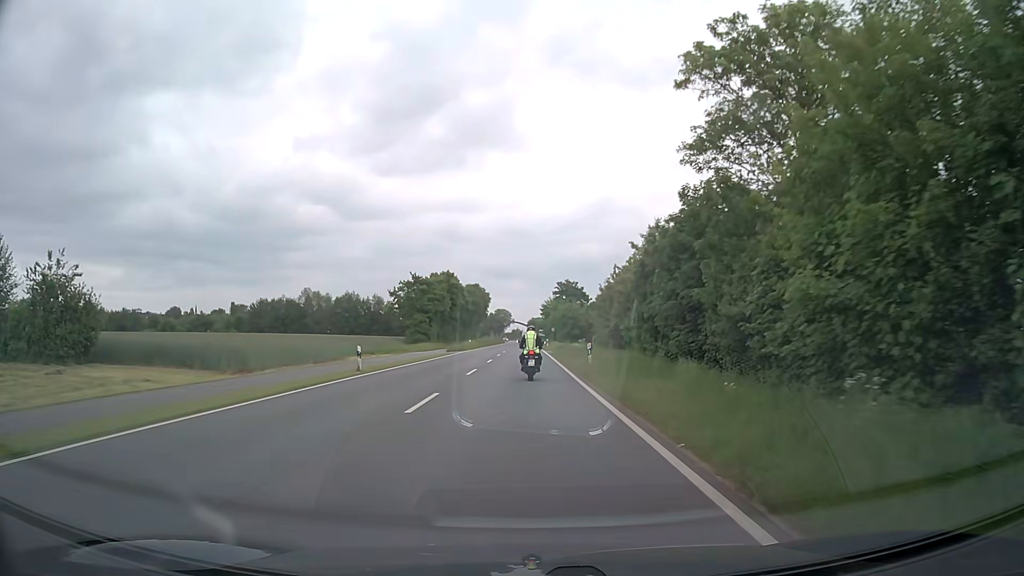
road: secondary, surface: asphalt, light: Day
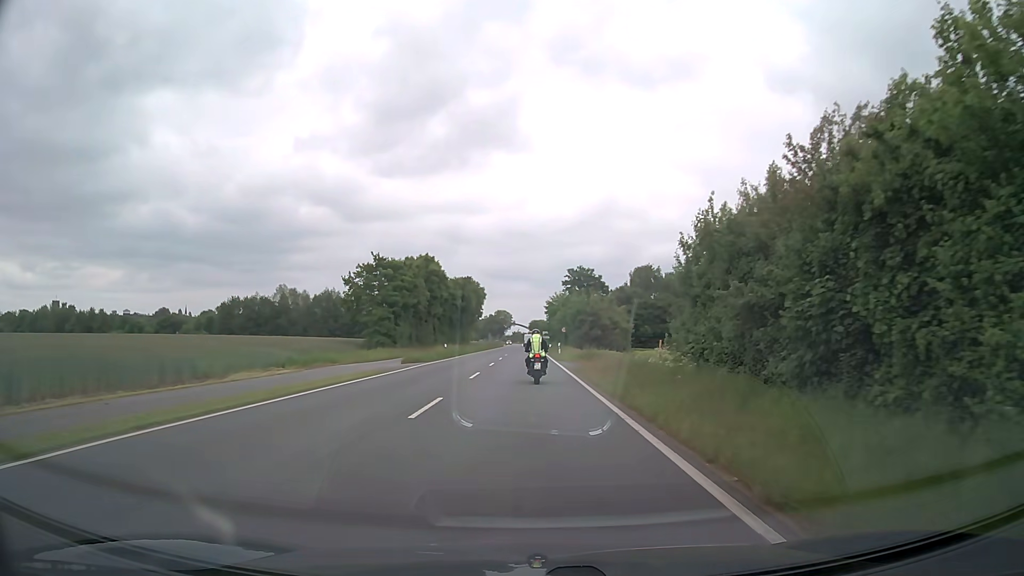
(-0.2, +24.1) m; -1°
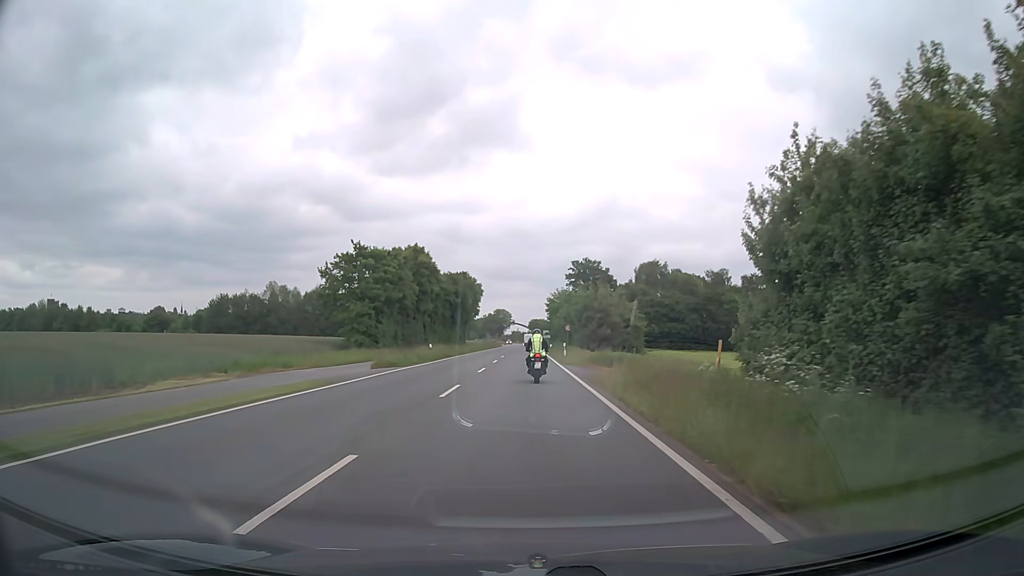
(0.0, +7.9) m; 0°
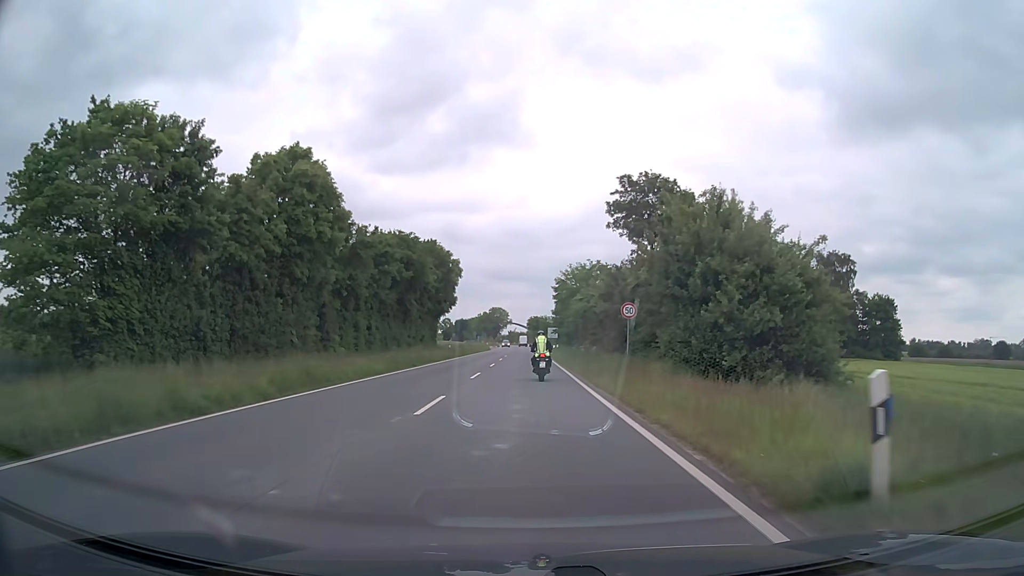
(0.0, +39.5) m; 0°
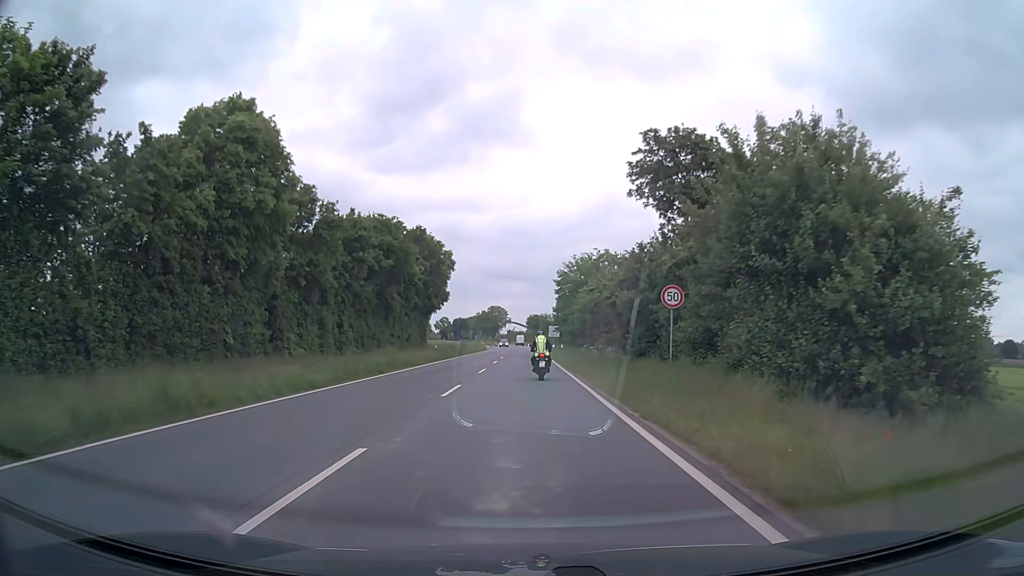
(0.0, +8.0) m; 0°
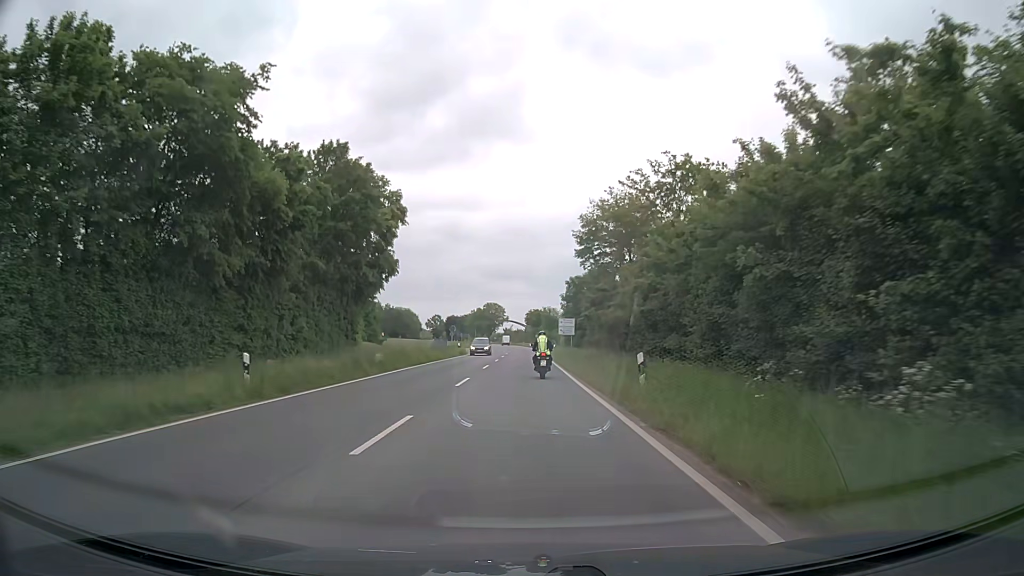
(0.0, +32.4) m; 0°
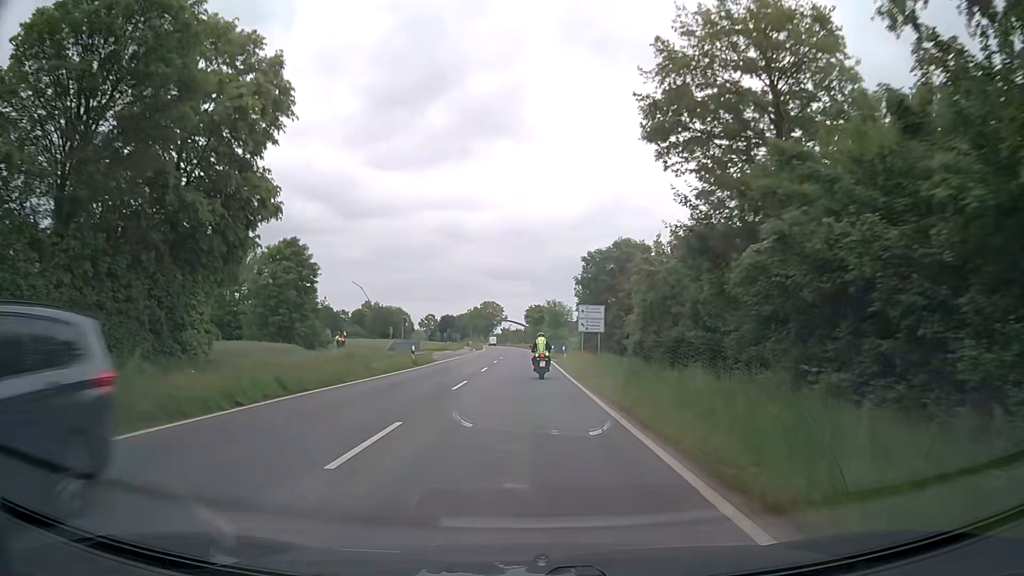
(+0.1, +24.9) m; 0°
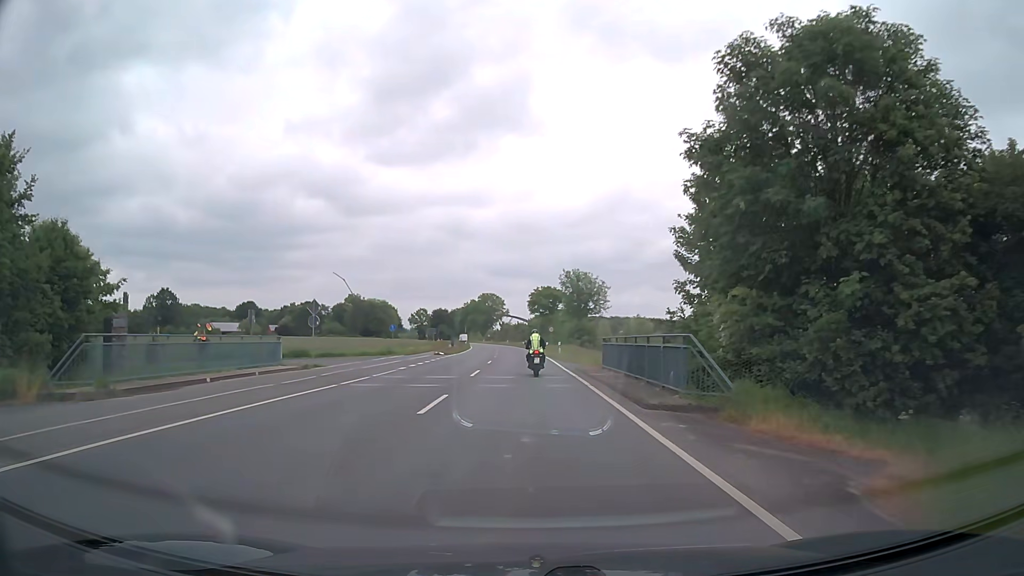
(-0.1, +42.8) m; 0°
(0, +10) (0, +20) (0, +30) (0, +40) (-1, +50) (-1, +60) (-1, +70) (-2, +80) (-2, +90) (-3, +100) m
